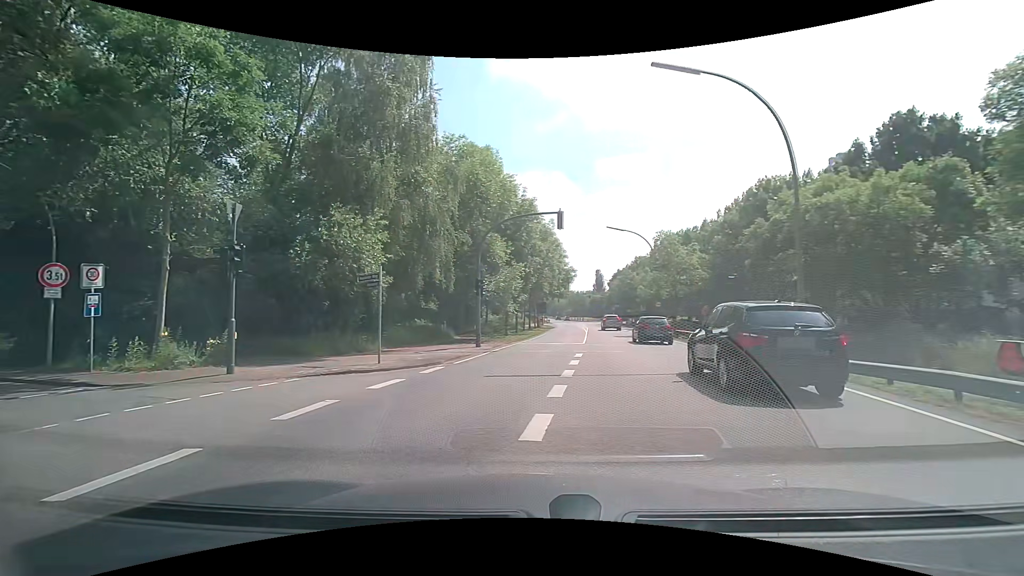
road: secondary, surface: asphalt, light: Day
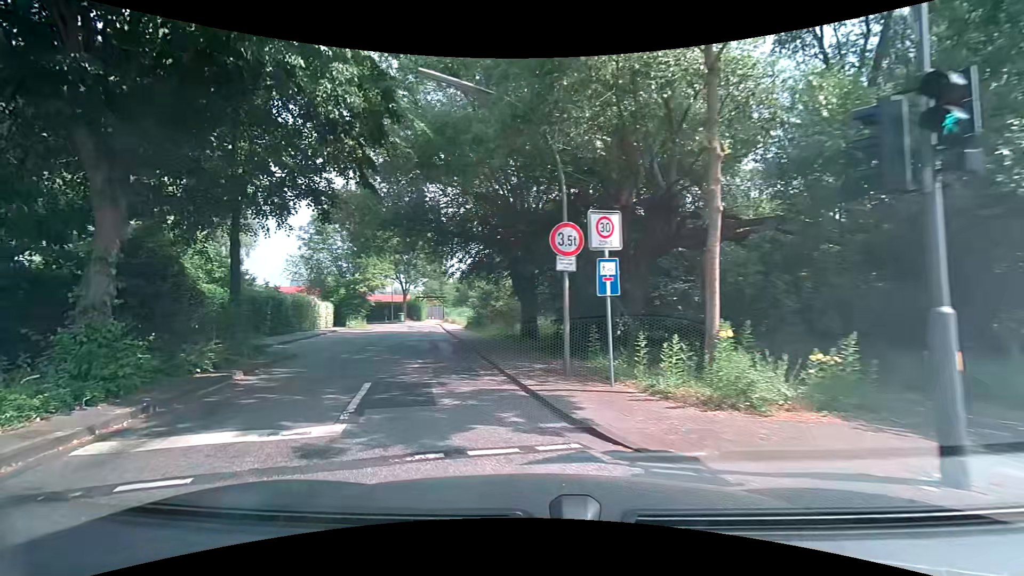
(-4.8, +8.5) m; -54°
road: residential
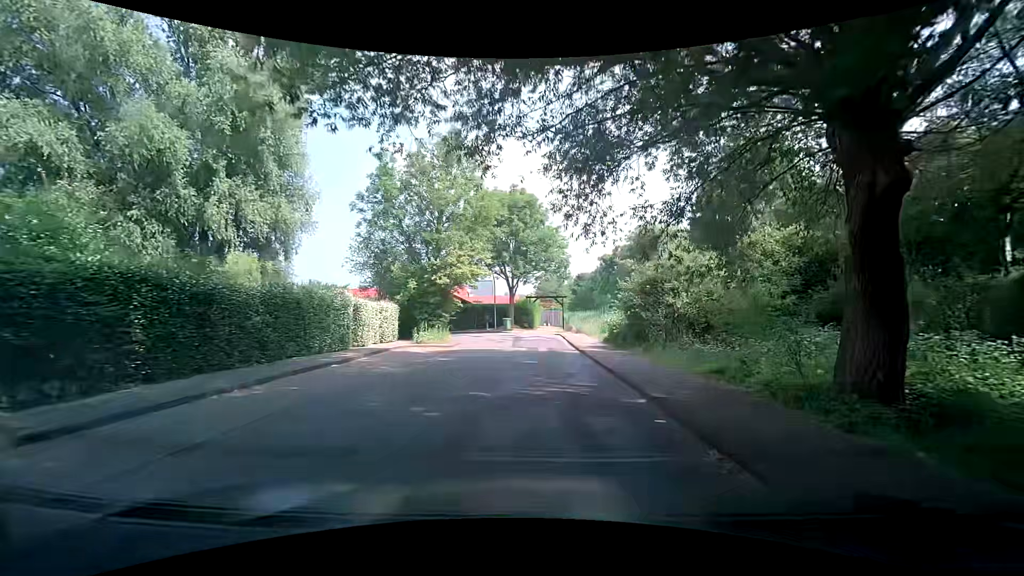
(-3.7, +16.3) m; -13°
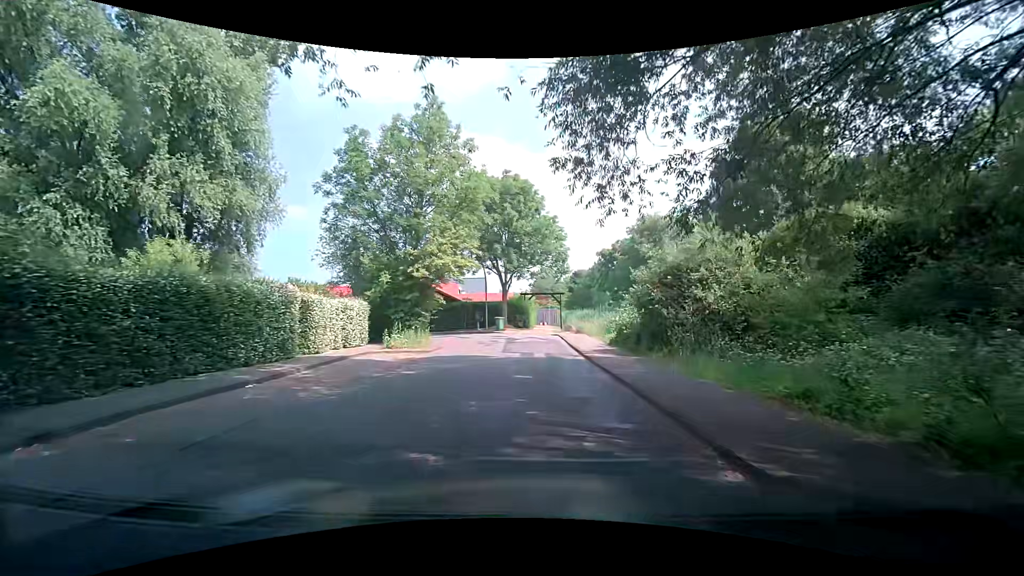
(0.0, +4.0) m; +1°
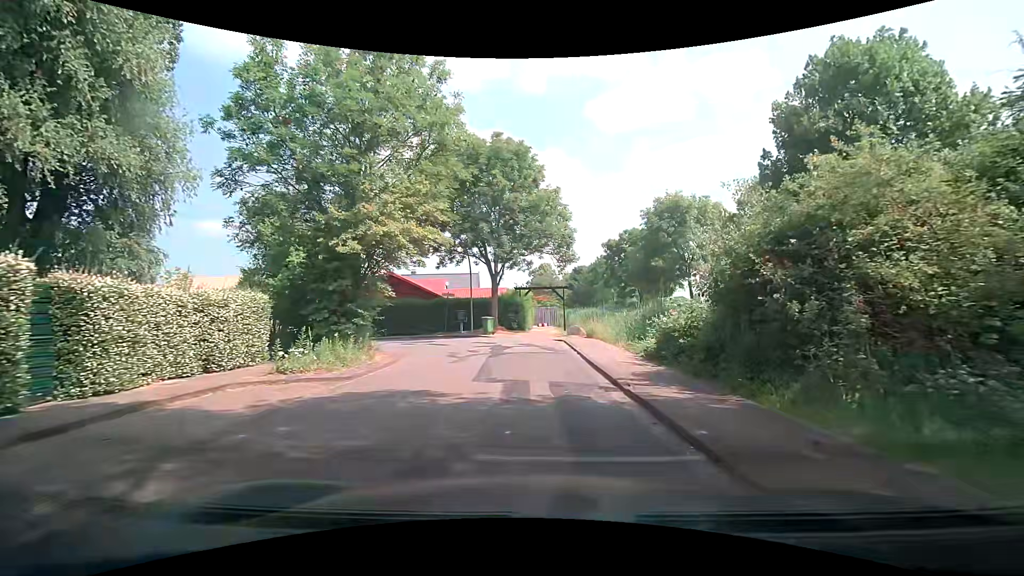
(-0.1, +8.1) m; 0°
